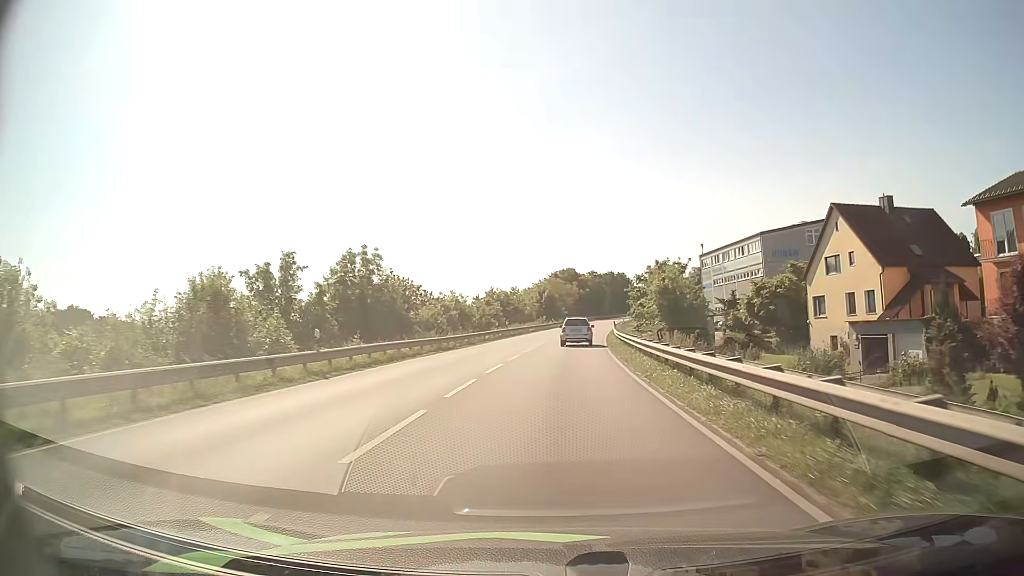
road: primary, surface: asphalt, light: Day
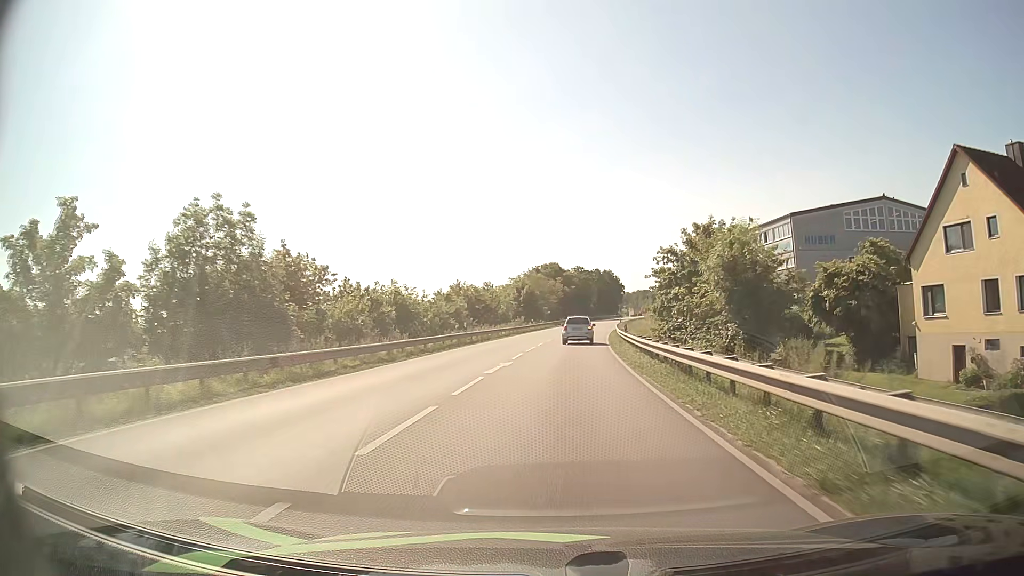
(+0.2, +17.6) m; +2°
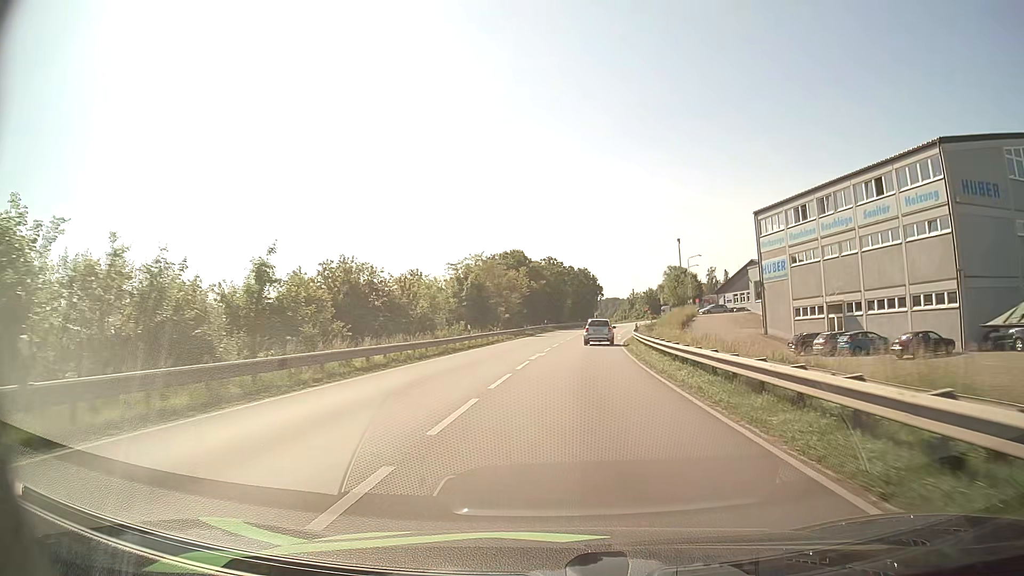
(+0.7, +34.4) m; +3°
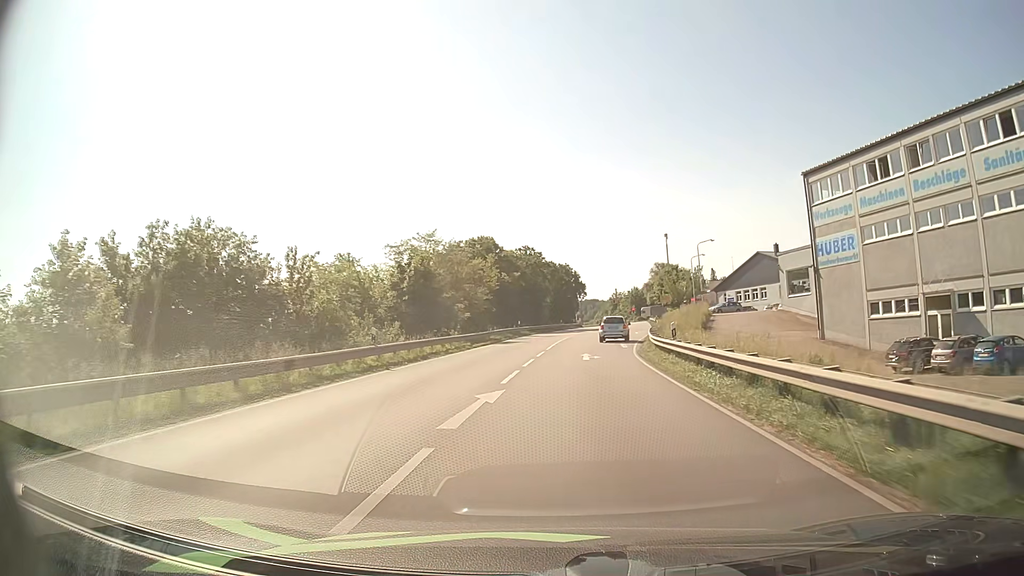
(+0.3, +17.1) m; +2°
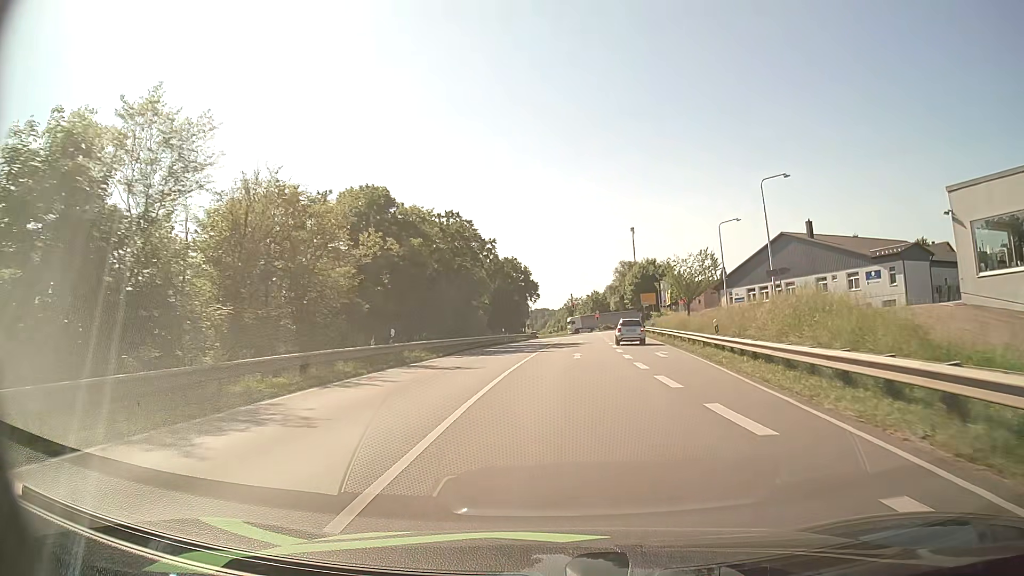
(+1.2, +33.9) m; +4°
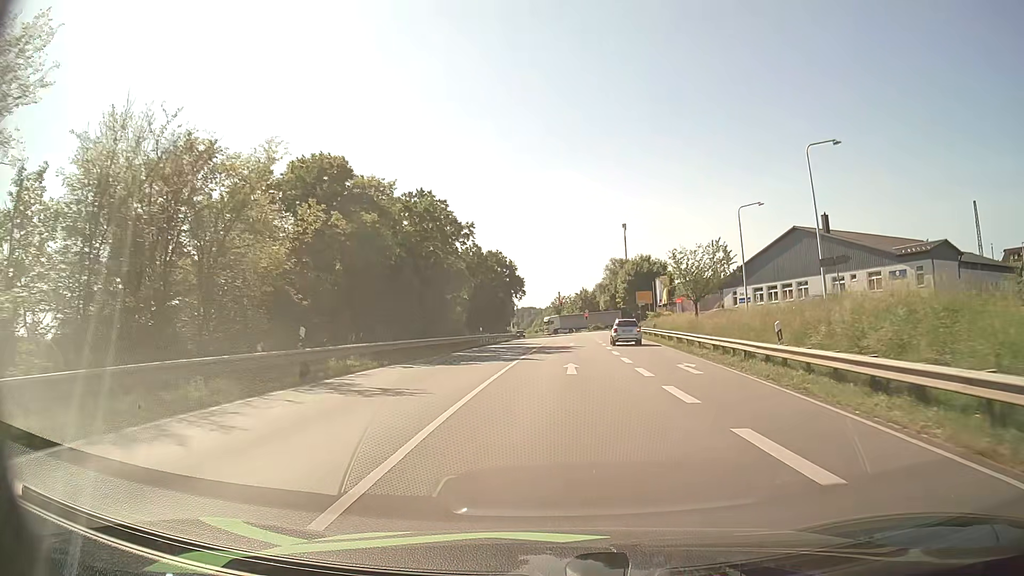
(+0.1, +8.1) m; +1°
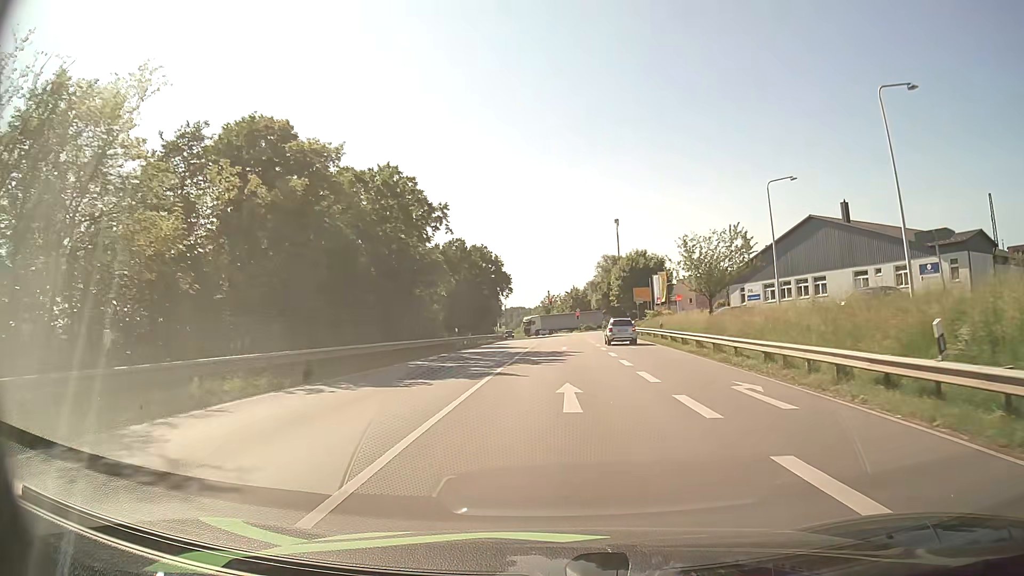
(+0.1, +7.8) m; +1°
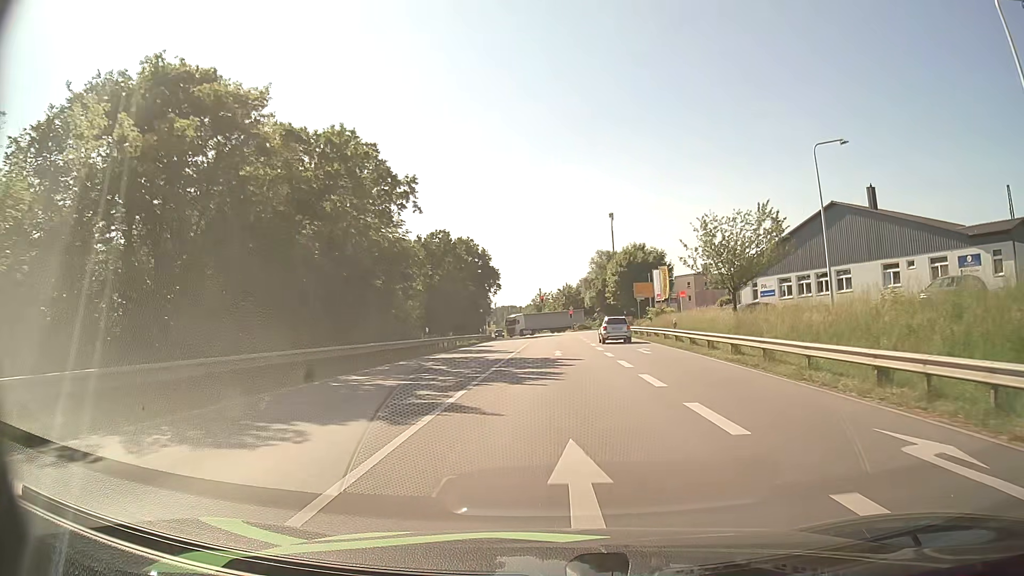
(0.0, +7.6) m; +1°
(0, +10) (0, +20) (0, +30) (0, +40) (0, +50) (+1, +60) (+1, +70) (+1, +80) (+1, +90) (+1, +100) m
